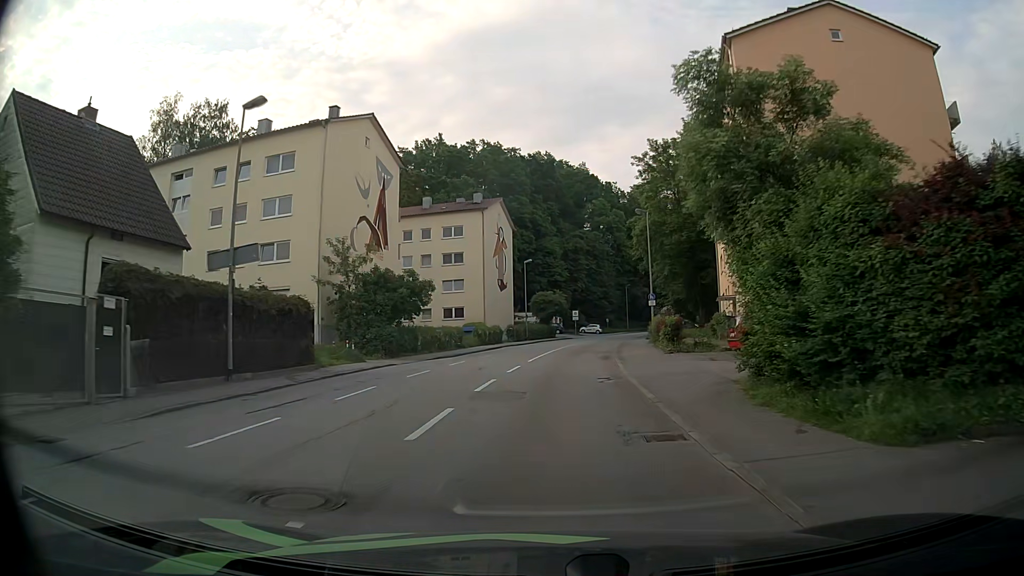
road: tertiary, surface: asphalt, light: Day
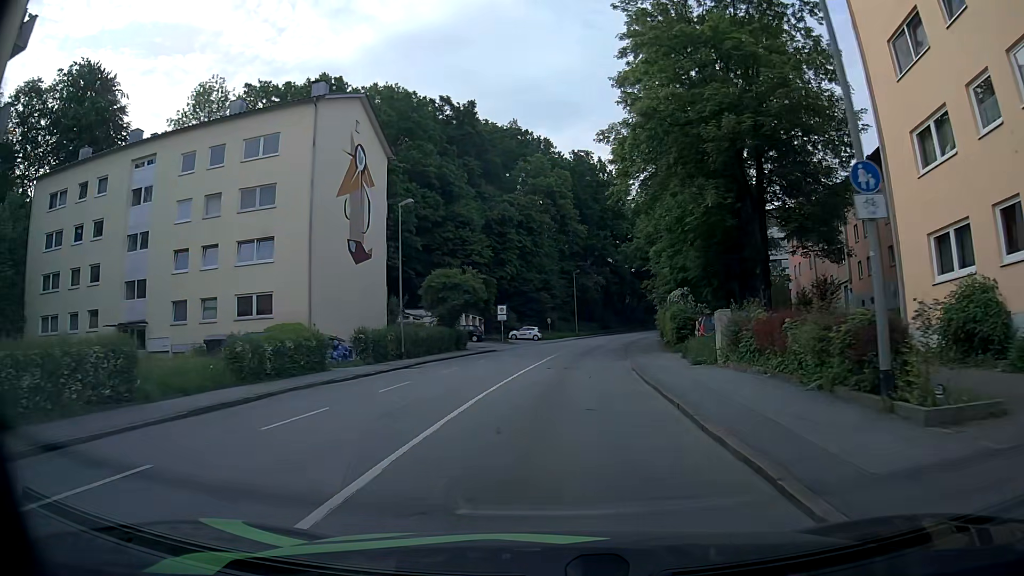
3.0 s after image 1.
(+1.1, +33.9) m; +6°
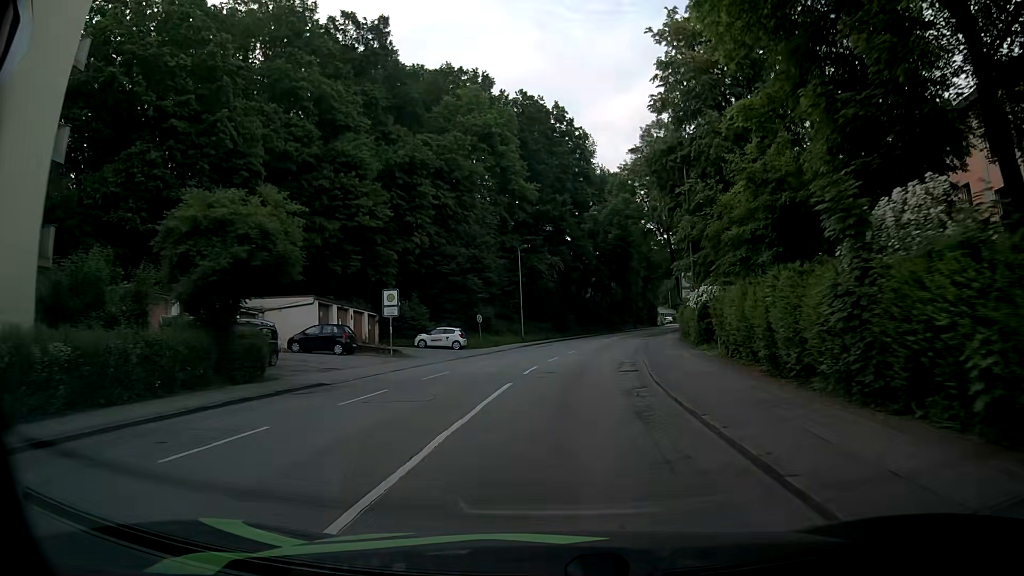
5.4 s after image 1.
(+0.8, +27.1) m; +4°
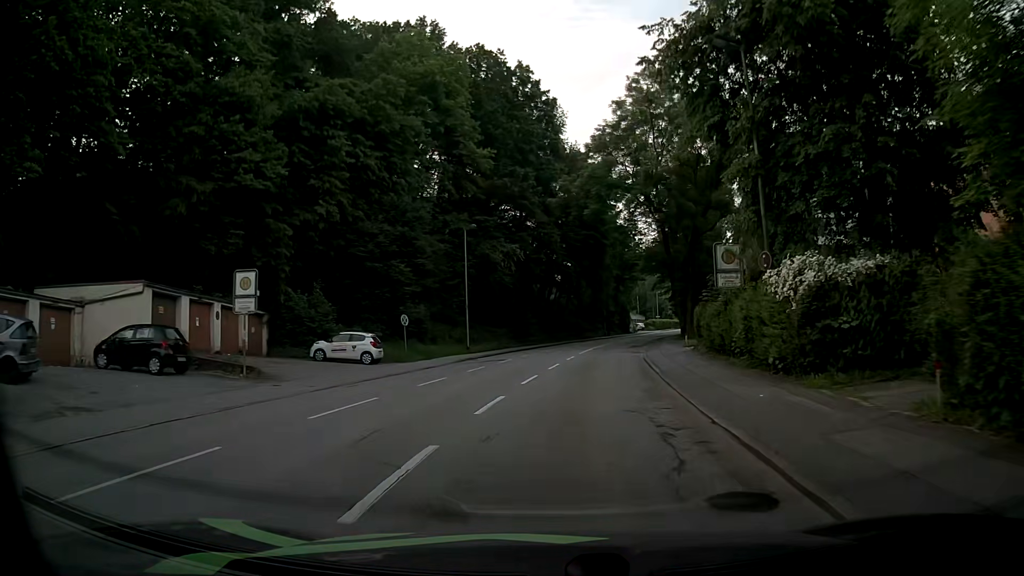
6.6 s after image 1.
(+0.1, +14.0) m; +2°
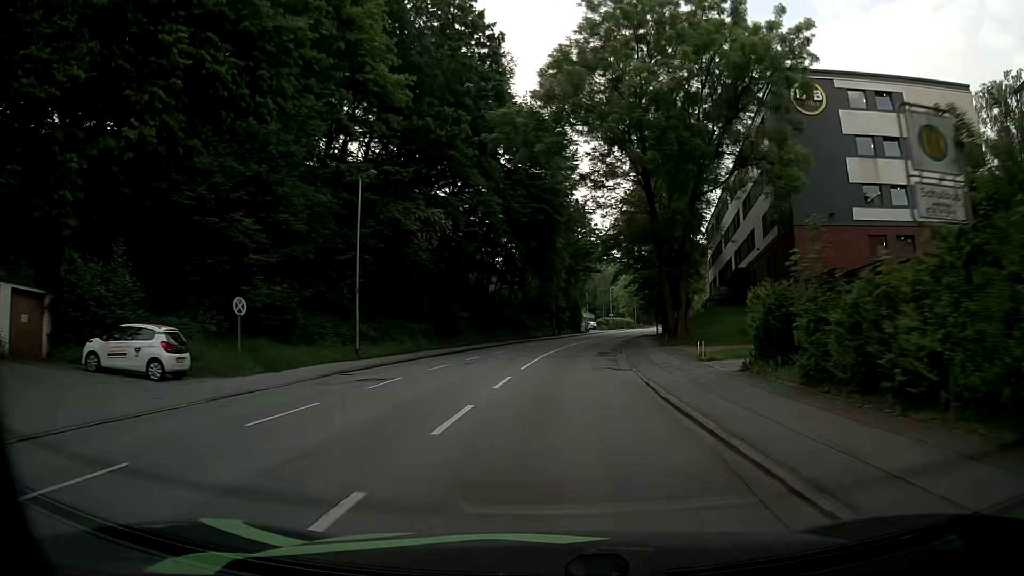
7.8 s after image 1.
(+0.6, +14.3) m; +5°
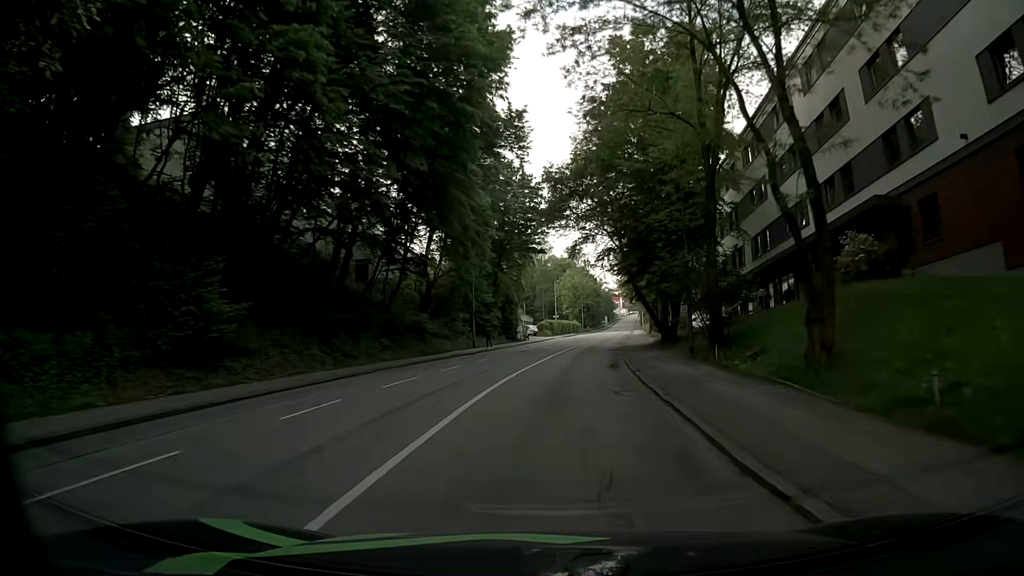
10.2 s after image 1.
(+1.4, +29.1) m; +6°
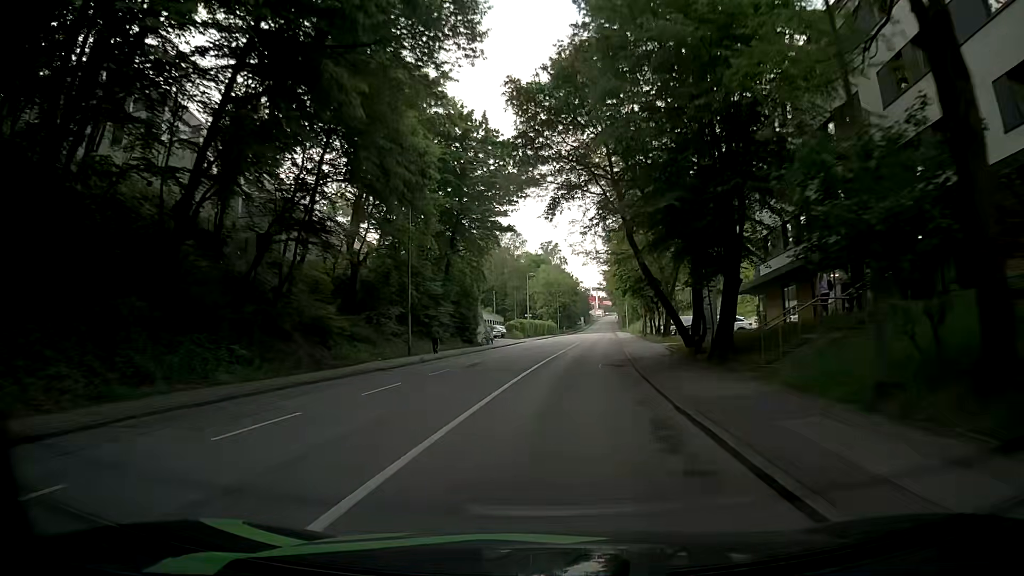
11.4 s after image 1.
(+0.2, +14.8) m; +2°
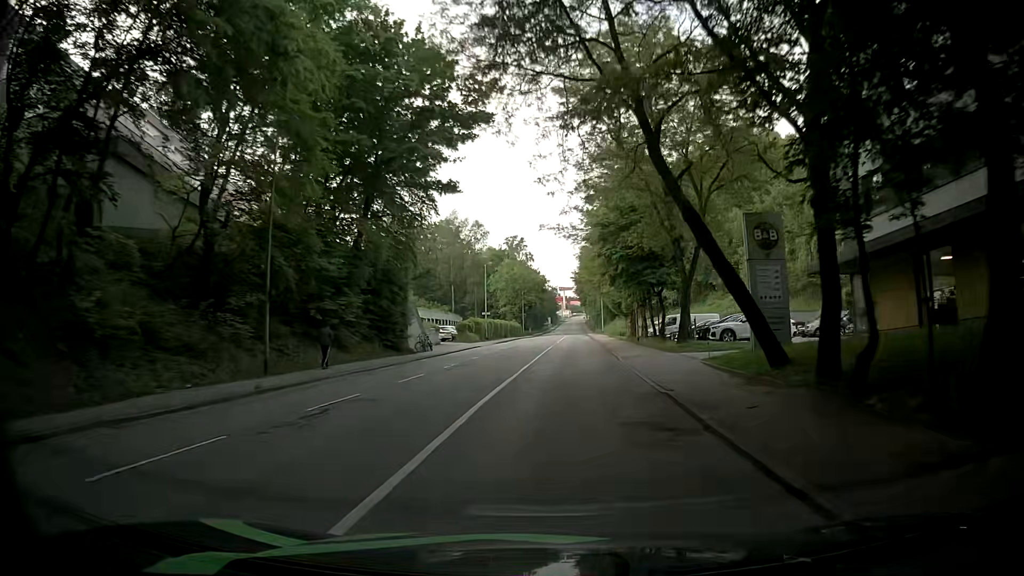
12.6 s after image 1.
(+0.2, +15.0) m; +3°
(0, +10) (0, +20) (+1, +30) (+1, +40) (+1, +50) (+2, +60) (+2, +70) (+2, +80) (+3, +90) (+3, +100) m
